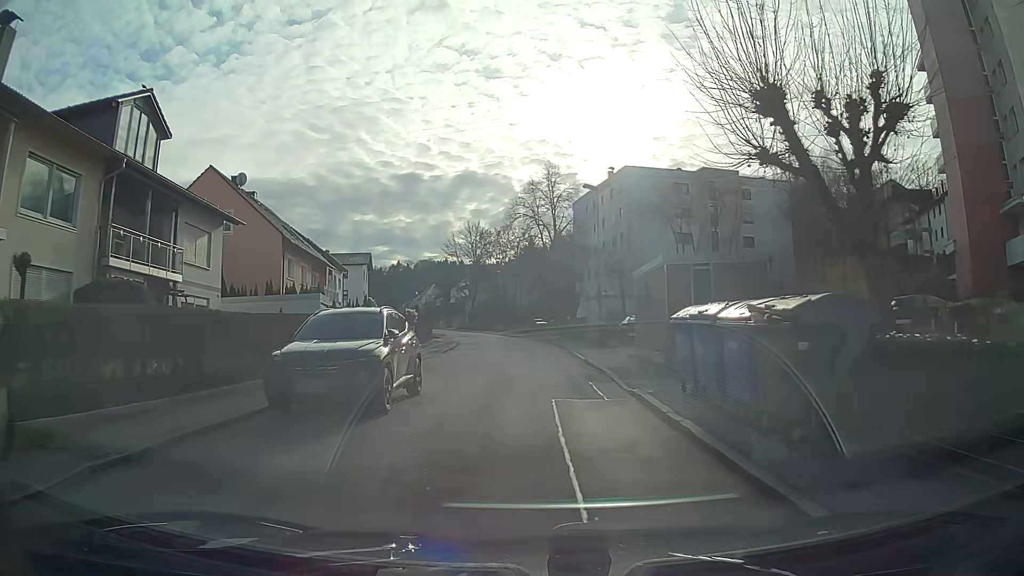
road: residential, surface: asphalt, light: Day
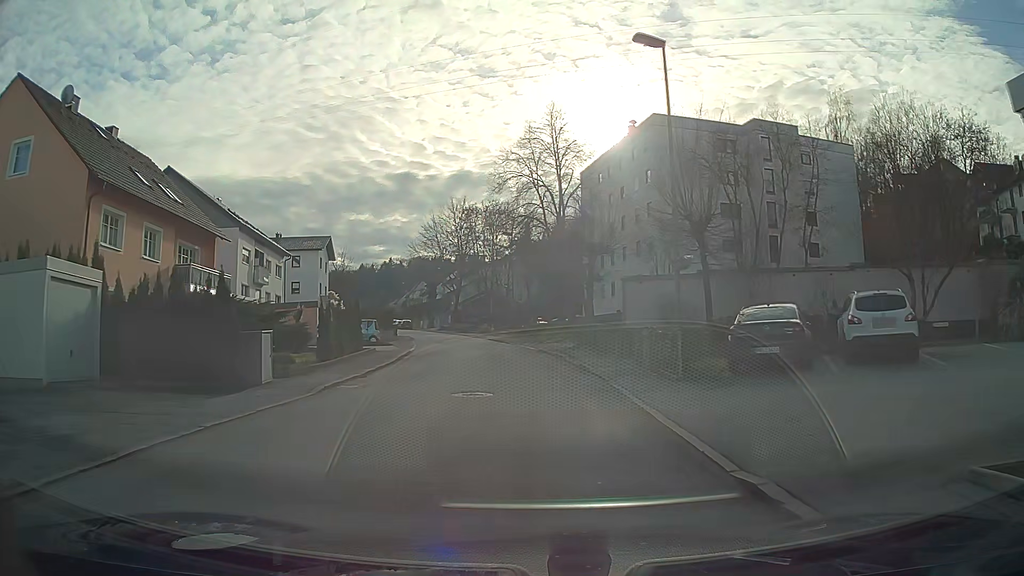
(0.0, +18.7) m; 0°
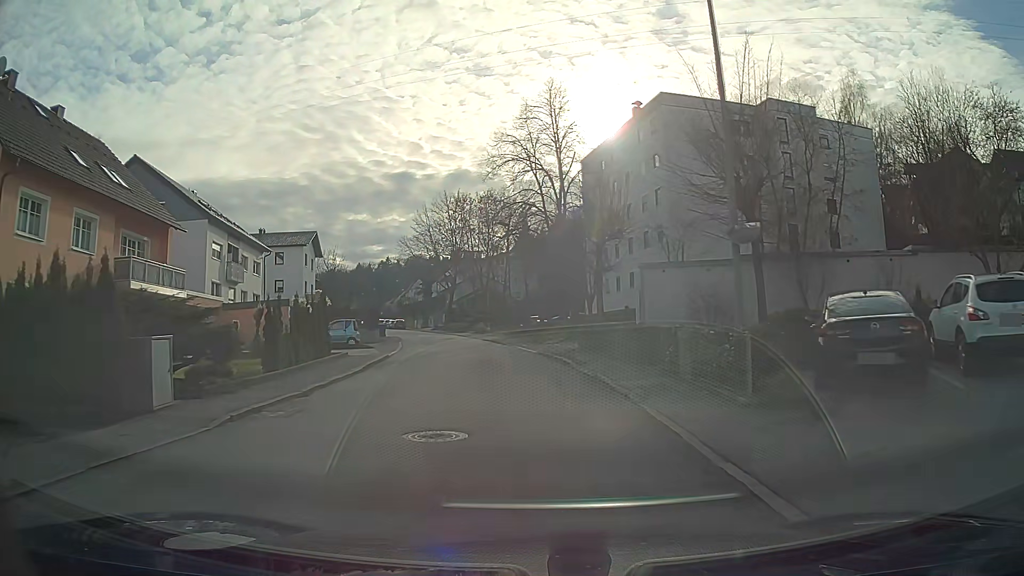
(0.0, +4.7) m; 0°
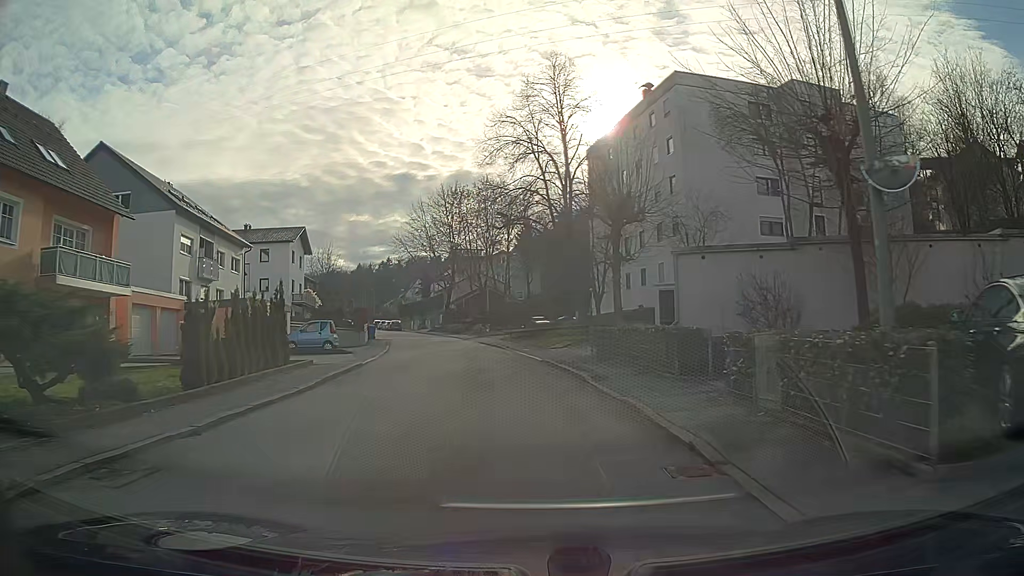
(0.0, +4.7) m; 0°
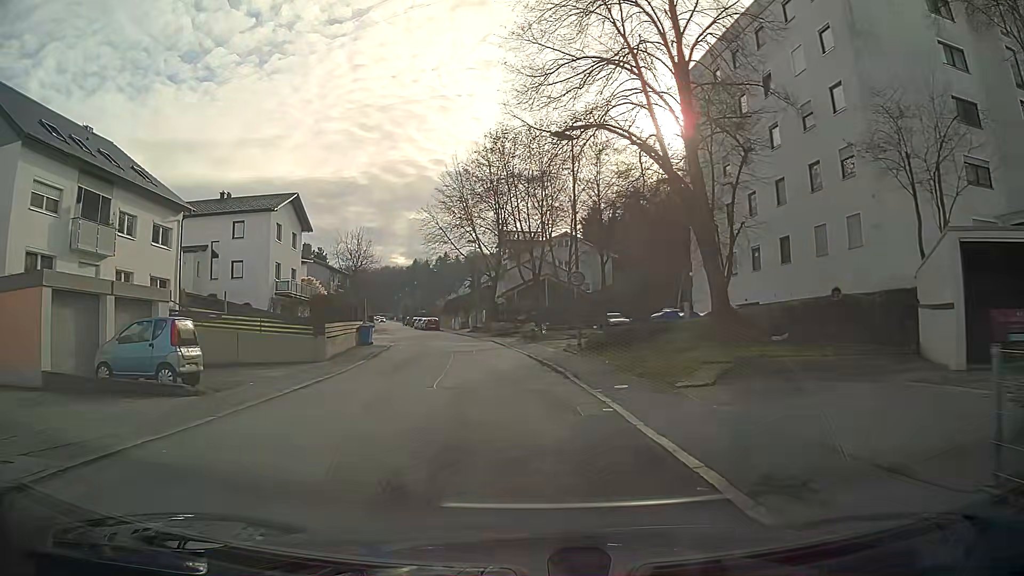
(-0.9, +18.6) m; -6°
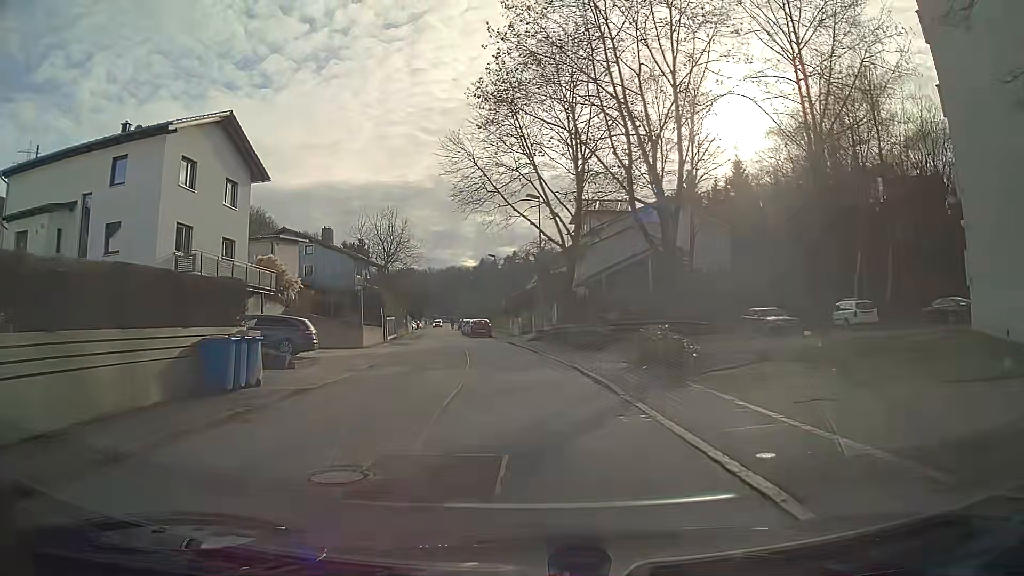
(-1.3, +23.2) m; -5°
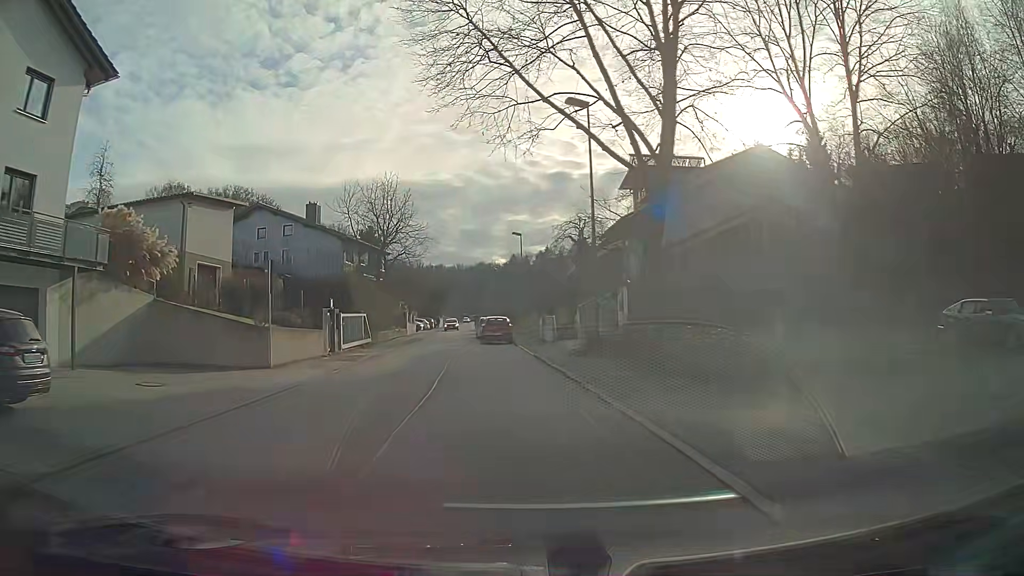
(-0.5, +16.9) m; -3°
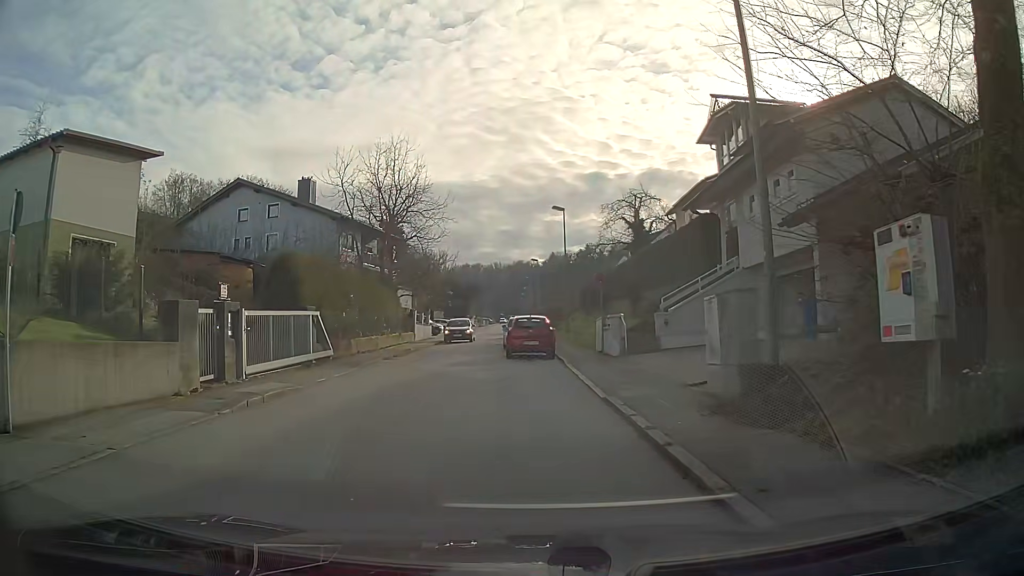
(-0.5, +12.7) m; -5°
(0, +10) (-2, +20) (-3, +30) (-3, +40) (-3, +50) (-3, +60) (-3, +70) (-3, +80) (-3, +90) (-3, +100) m
